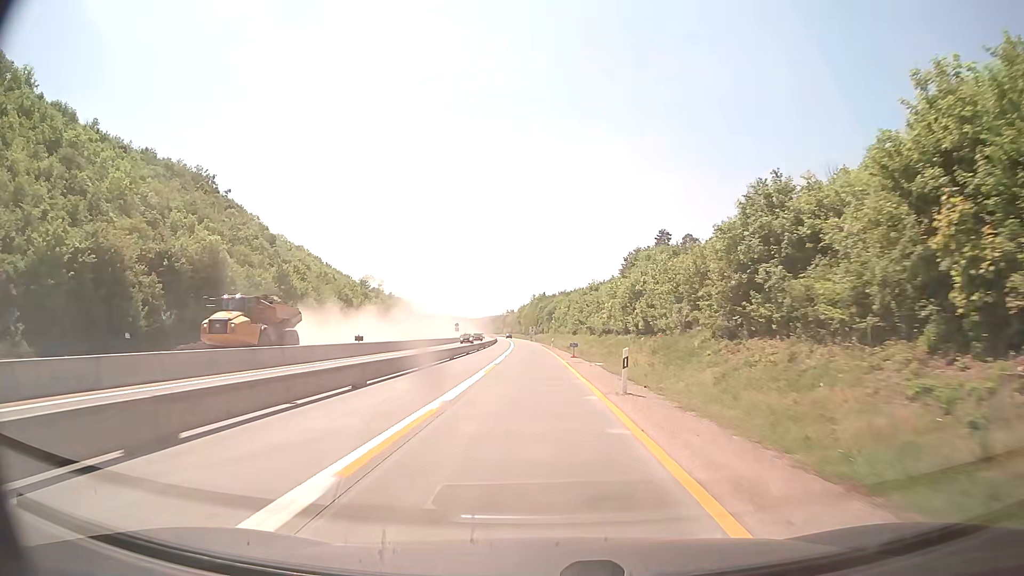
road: motorway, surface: concrete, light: Day
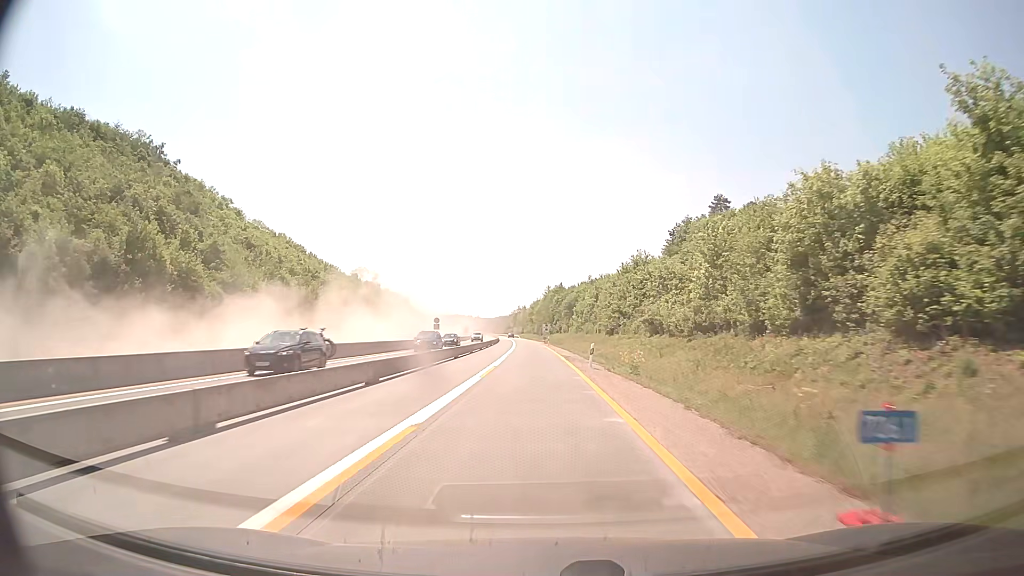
(-0.4, +39.1) m; -1°
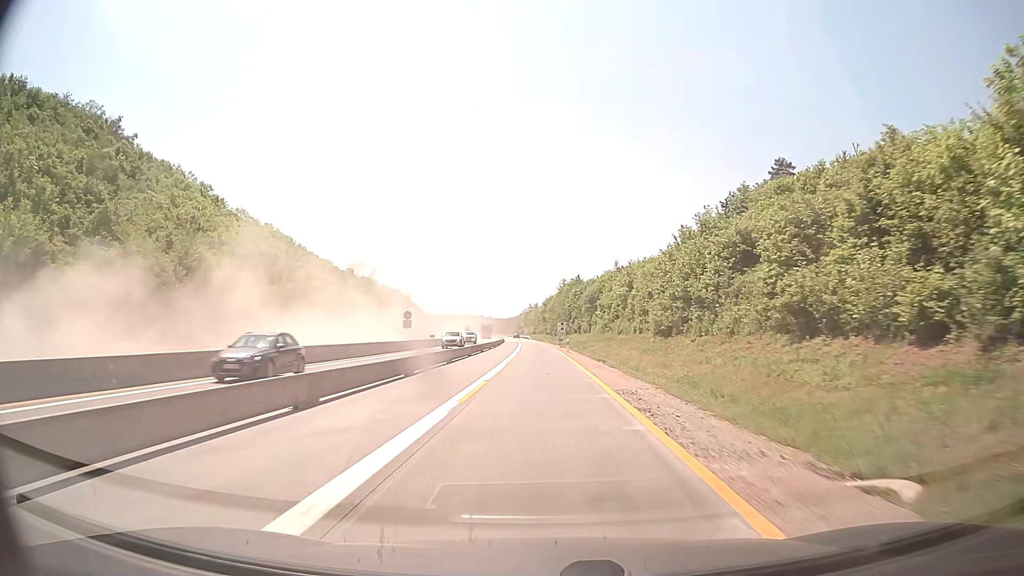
(-0.3, +26.1) m; -1°
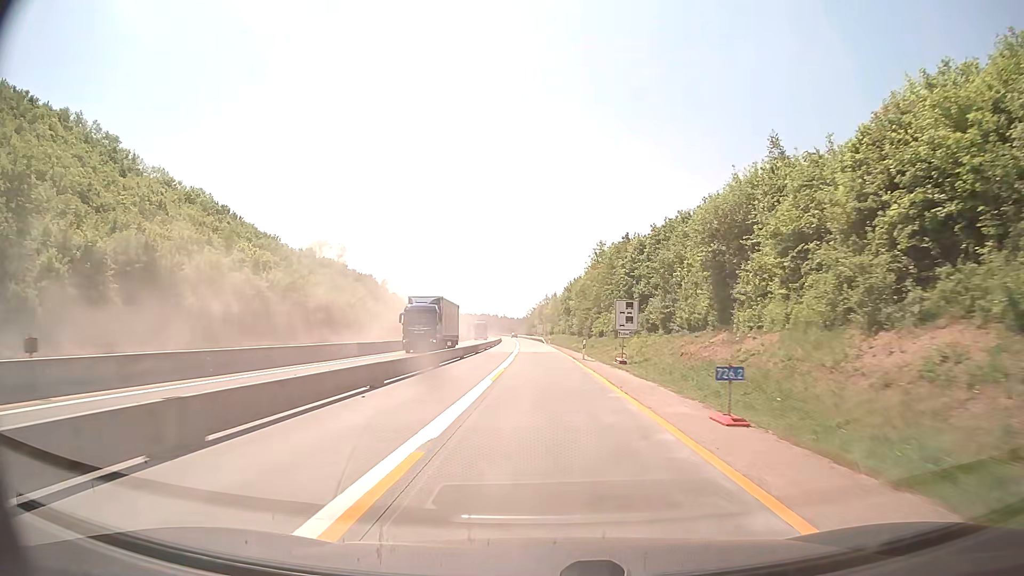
(-0.9, +65.2) m; -2°
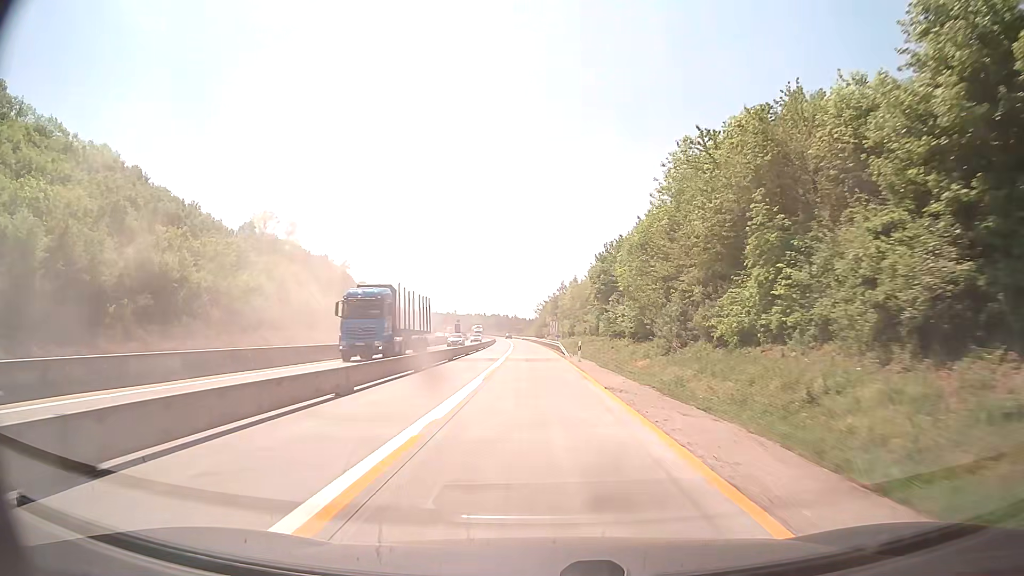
(-0.4, +52.2) m; -1°
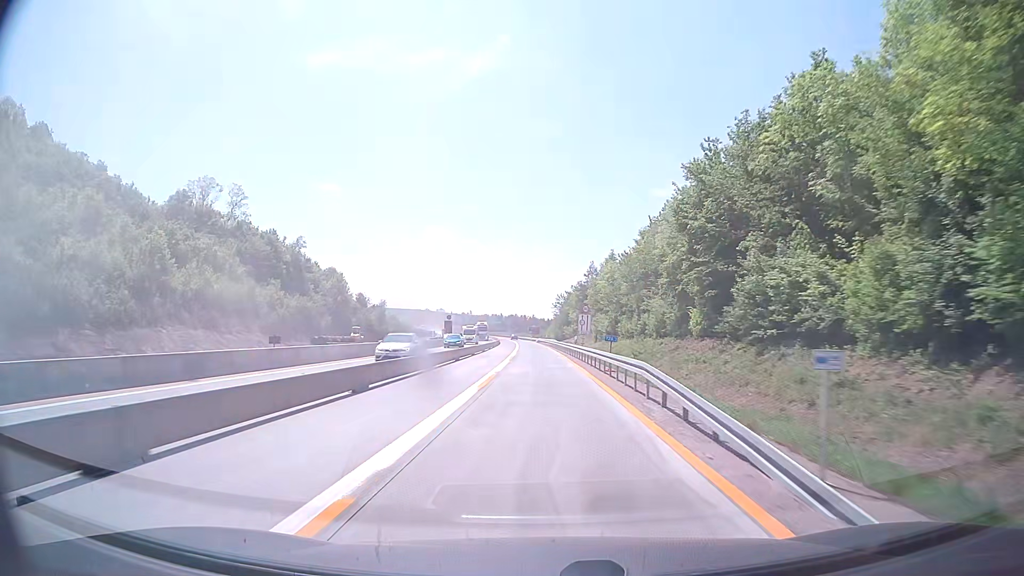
(-0.6, +39.1) m; -2°
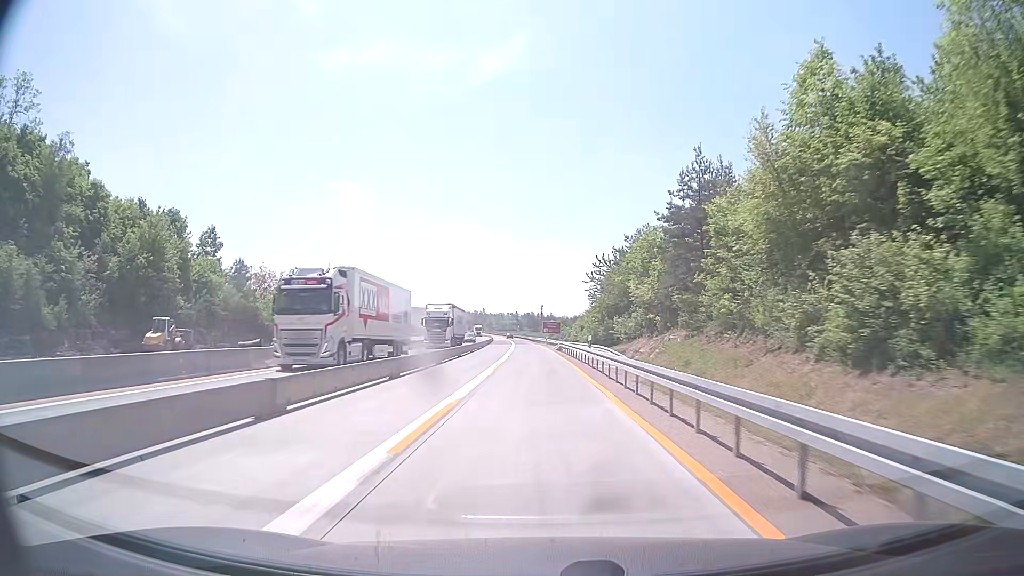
(-0.9, +65.3) m; -2°
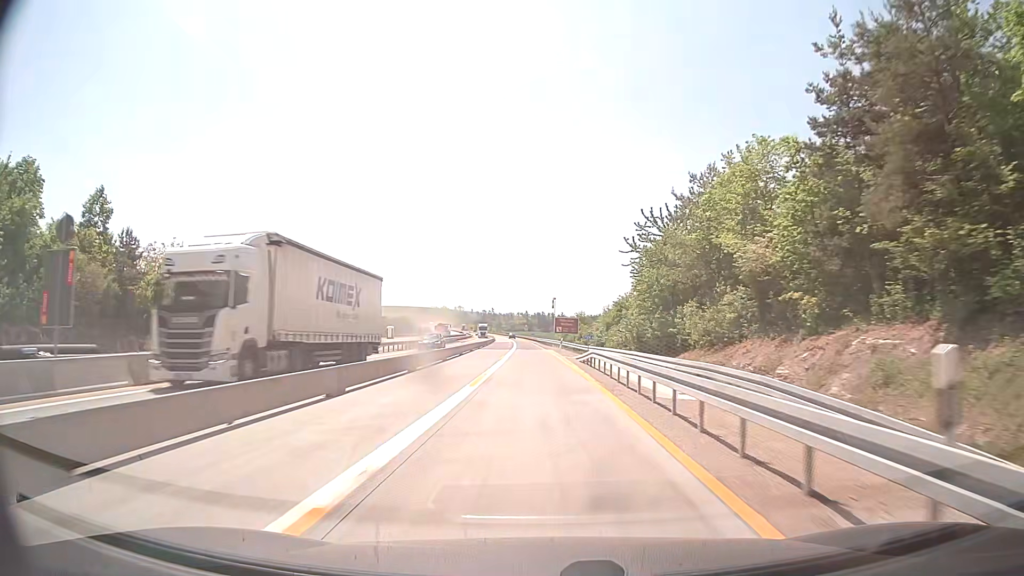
(-0.1, +26.1) m; -1°
(0, +10) (0, +20) (0, +30) (0, +40) (-1, +50) (-1, +60) (-1, +70) (-2, +80) (-2, +90) (-3, +100) m
